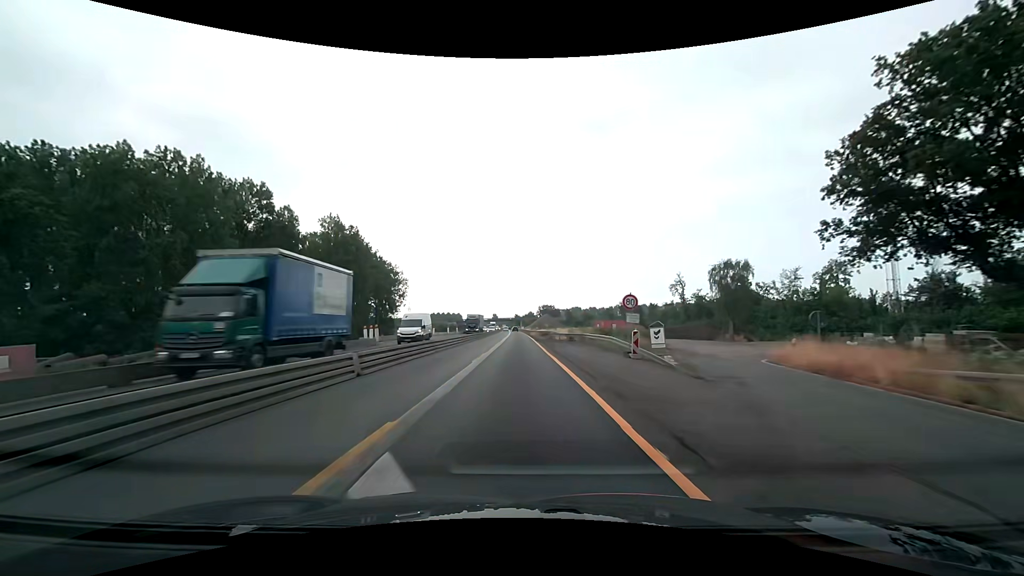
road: motorway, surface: asphalt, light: Day
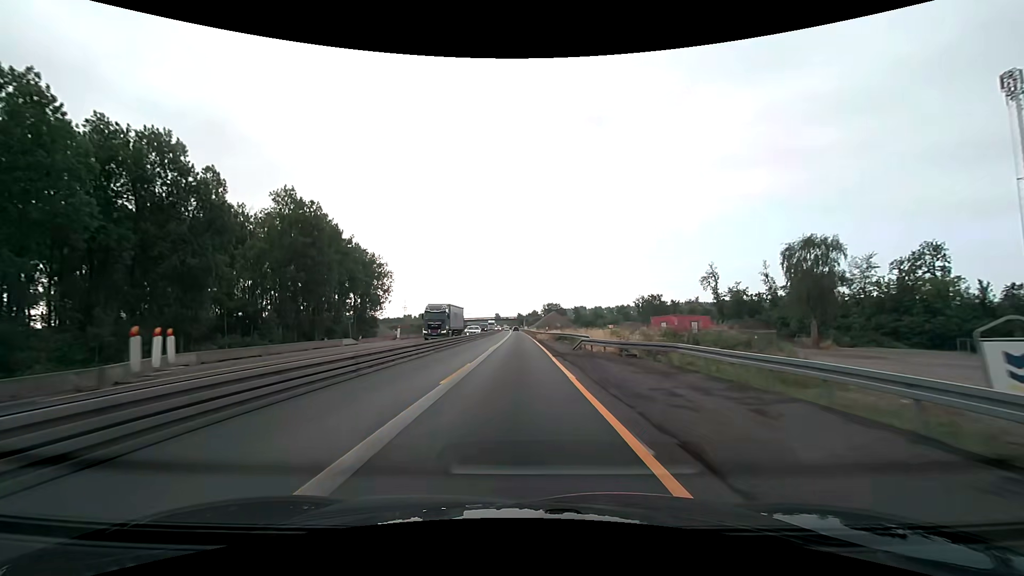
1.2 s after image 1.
(-0.1, +25.1) m; 0°
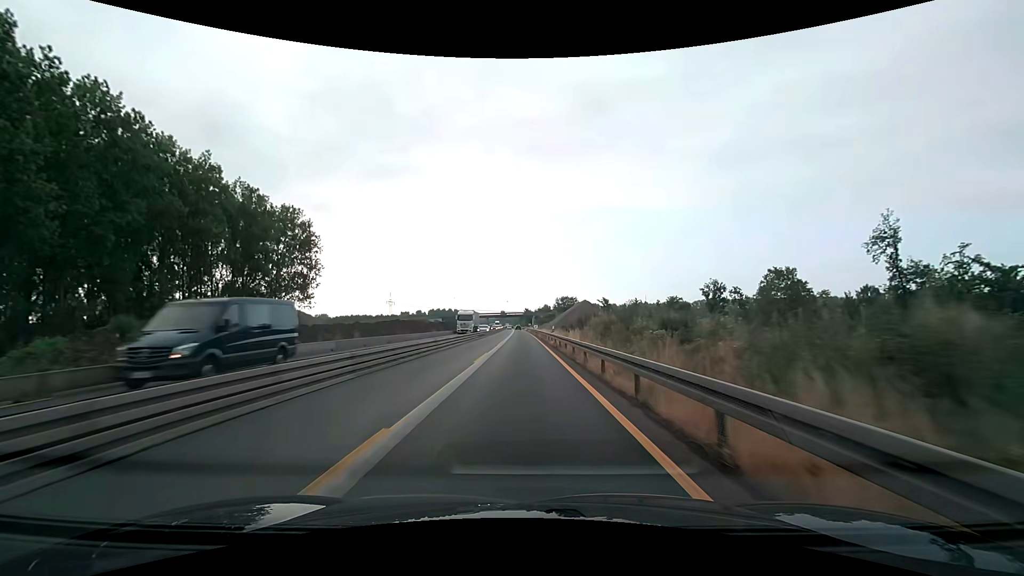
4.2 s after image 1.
(-0.6, +62.6) m; -1°
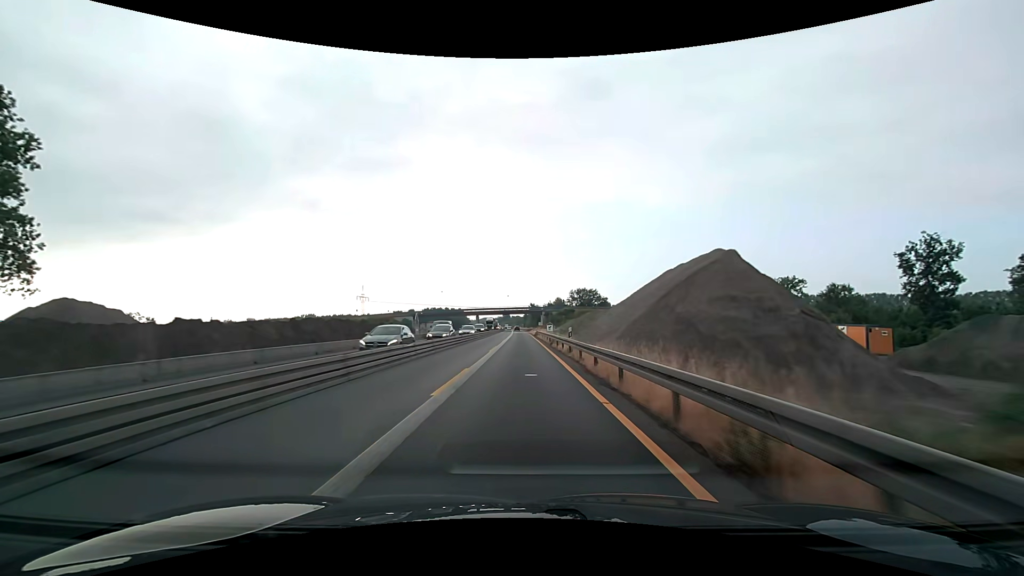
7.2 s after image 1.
(-0.1, +62.6) m; 0°
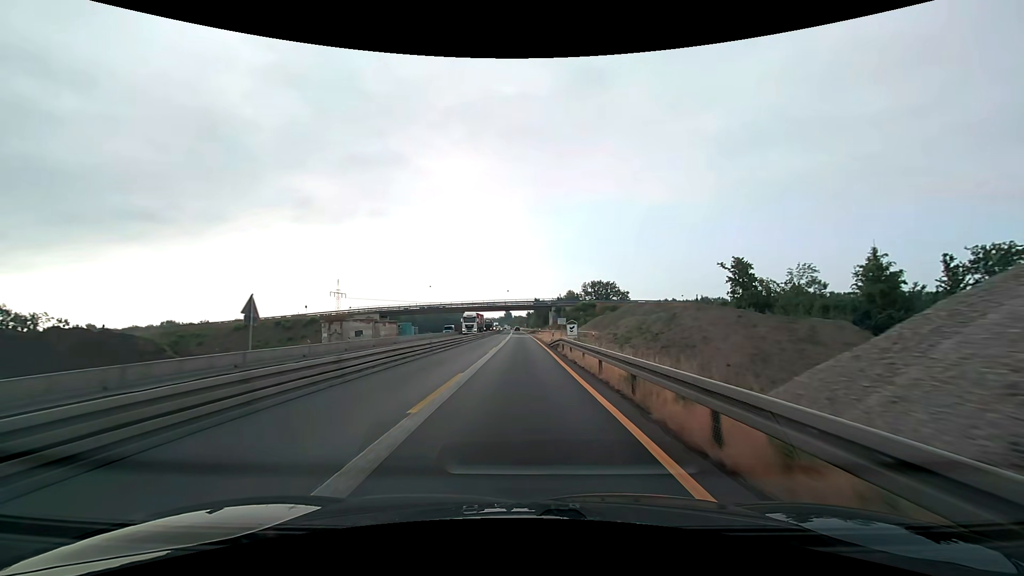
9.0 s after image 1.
(-0.1, +37.6) m; 0°
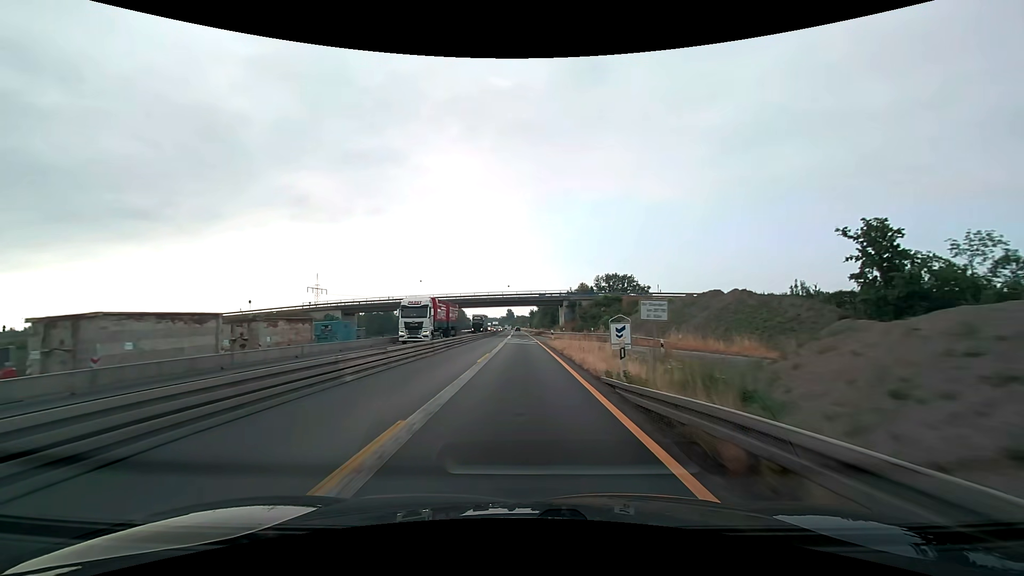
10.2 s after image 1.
(-0.1, +25.1) m; 0°
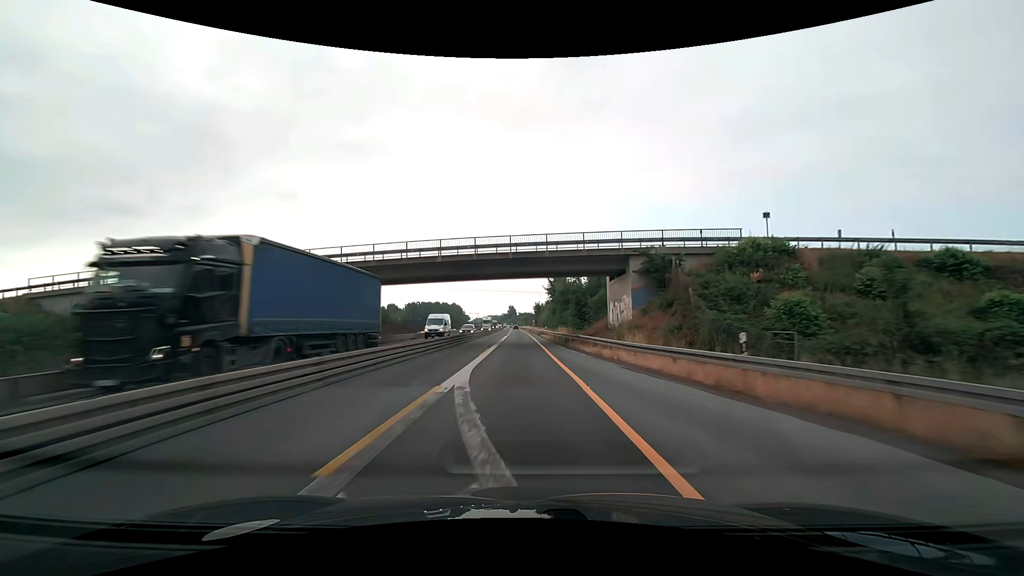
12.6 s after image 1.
(0.0, +50.2) m; 0°
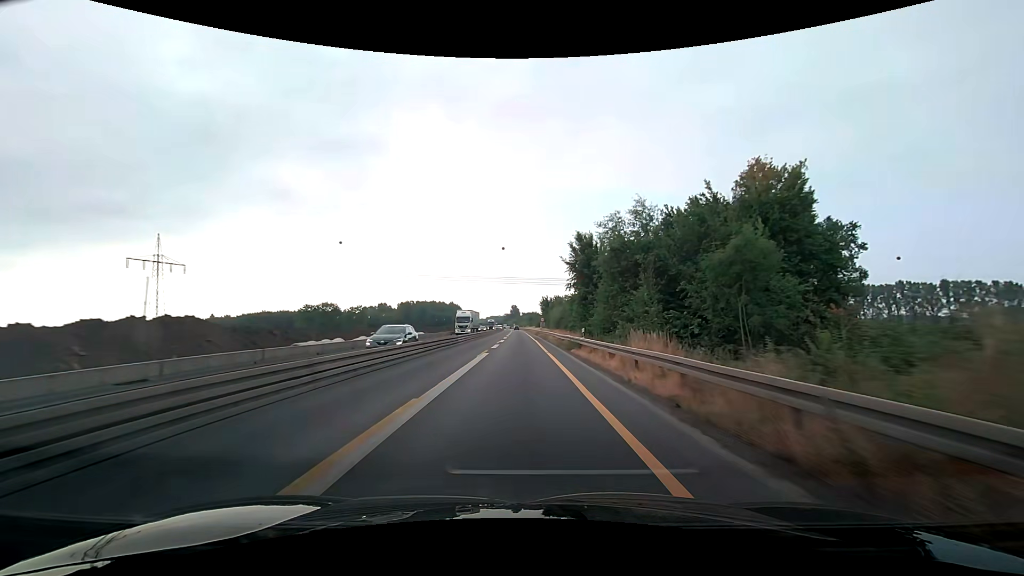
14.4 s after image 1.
(-0.2, +37.7) m; 0°
(0, +10) (0, +20) (0, +30) (0, +40) (0, +50) (-1, +60) (-1, +70) (-1, +80) (-1, +90) (-1, +100) m
